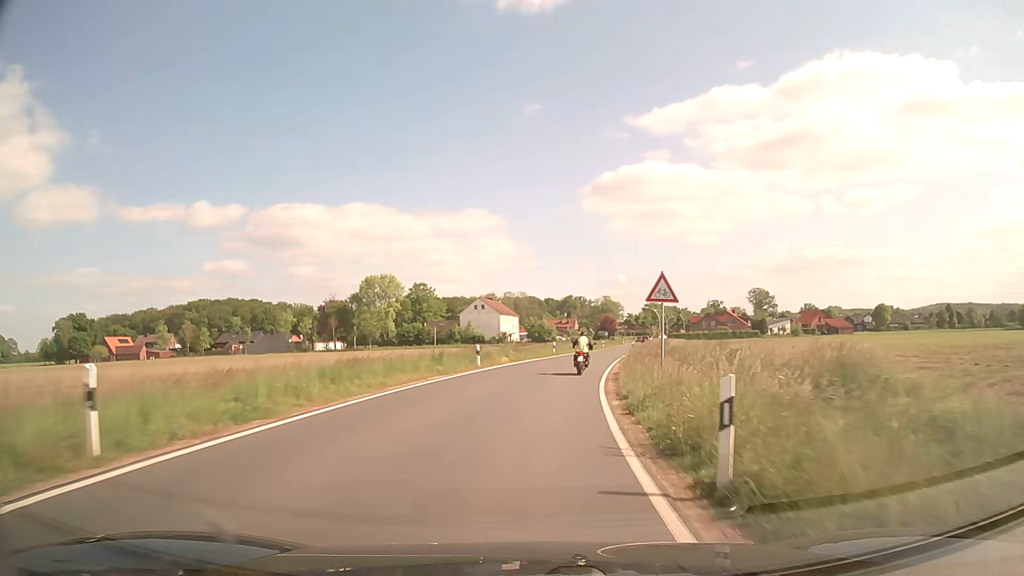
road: secondary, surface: asphalt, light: Day
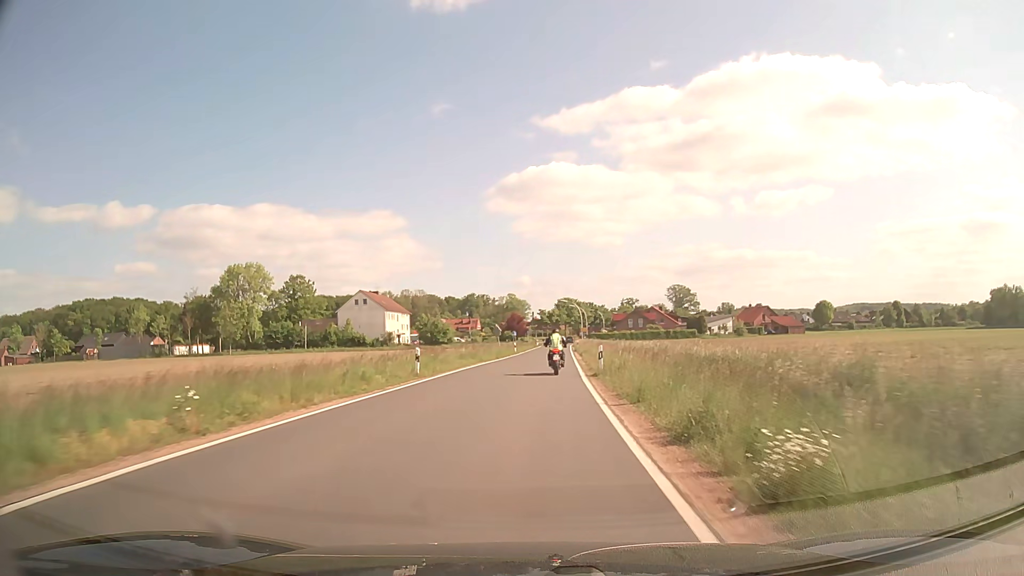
(+2.3, +31.0) m; +8°
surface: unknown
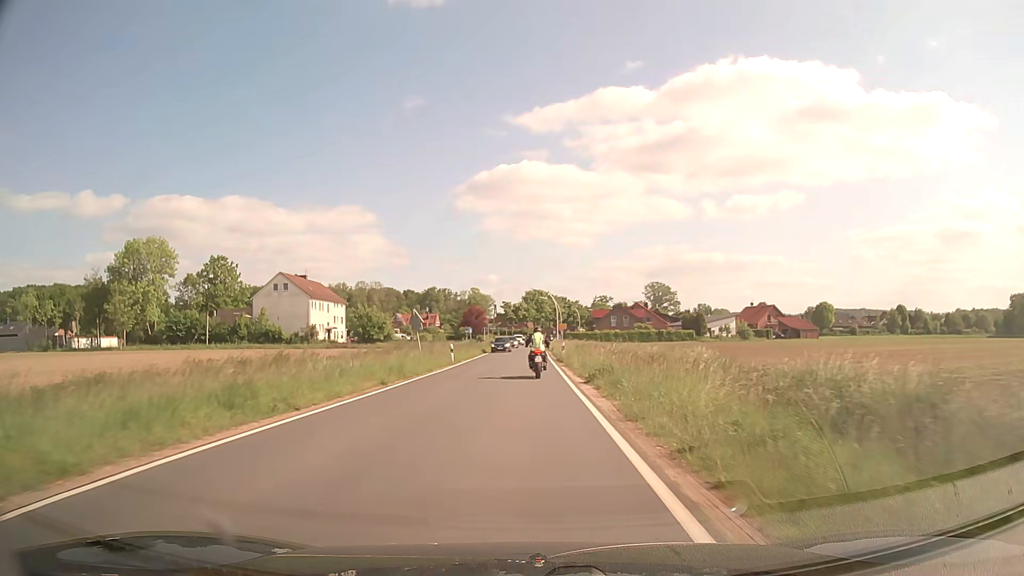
(+1.0, +29.9) m; +3°
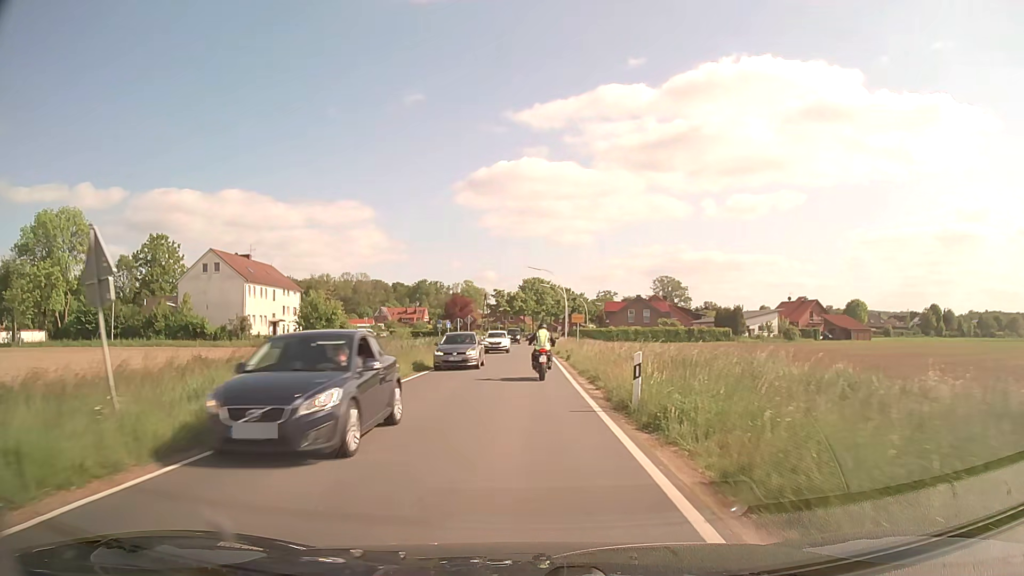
(0.0, +26.4) m; 0°
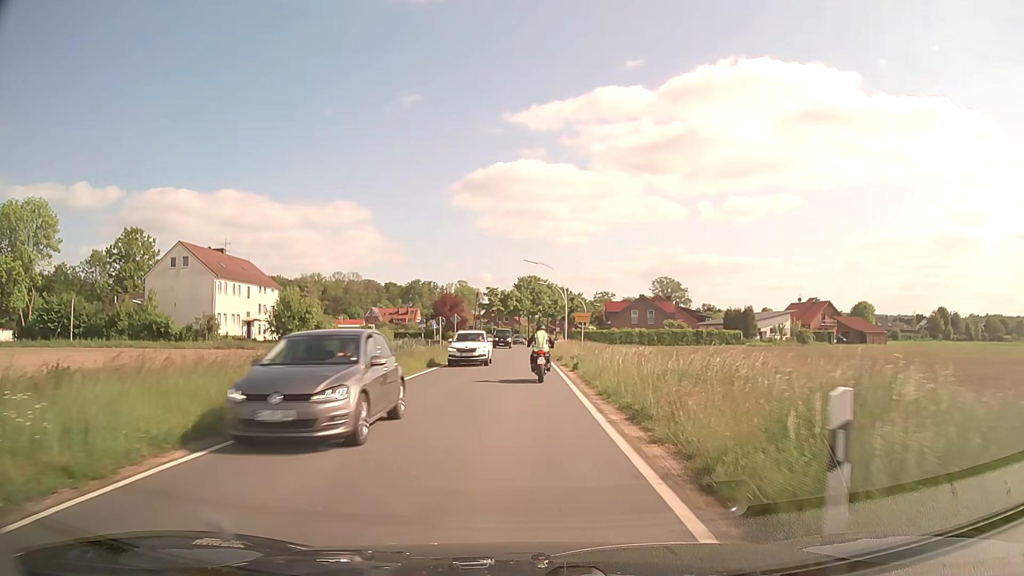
(0.0, +8.0) m; +1°
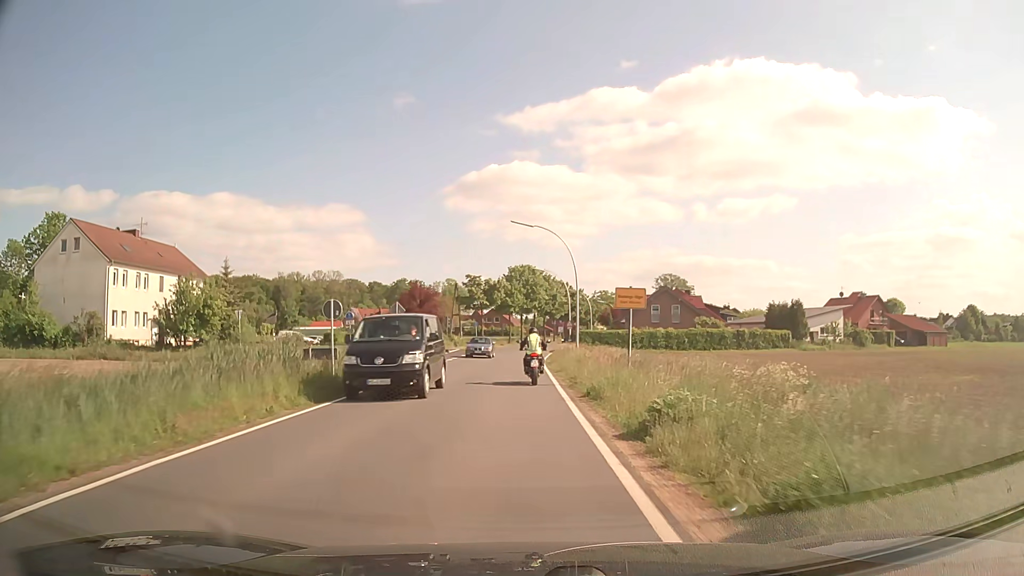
(+0.2, +22.1) m; 0°
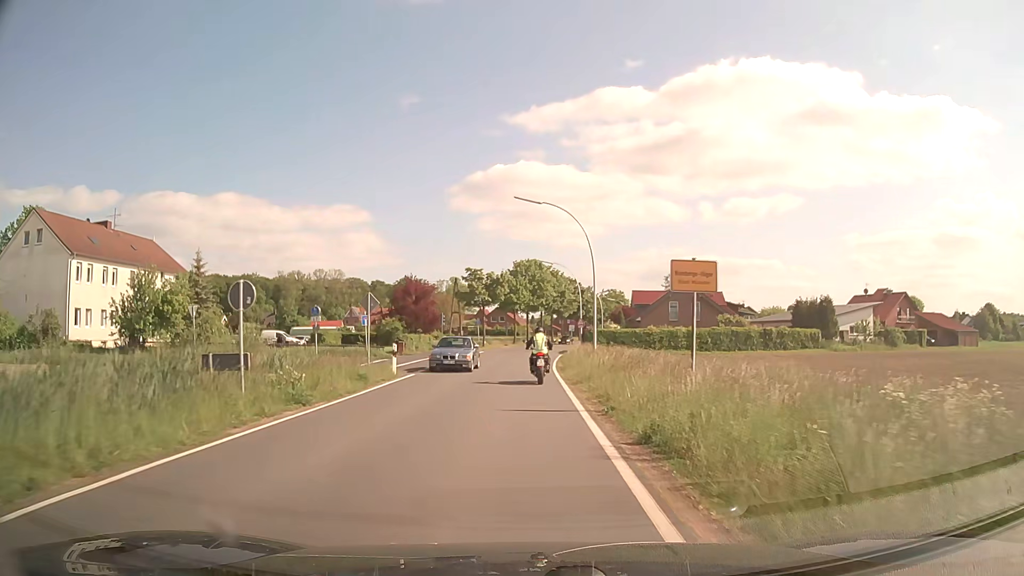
(0.0, +7.1) m; 0°
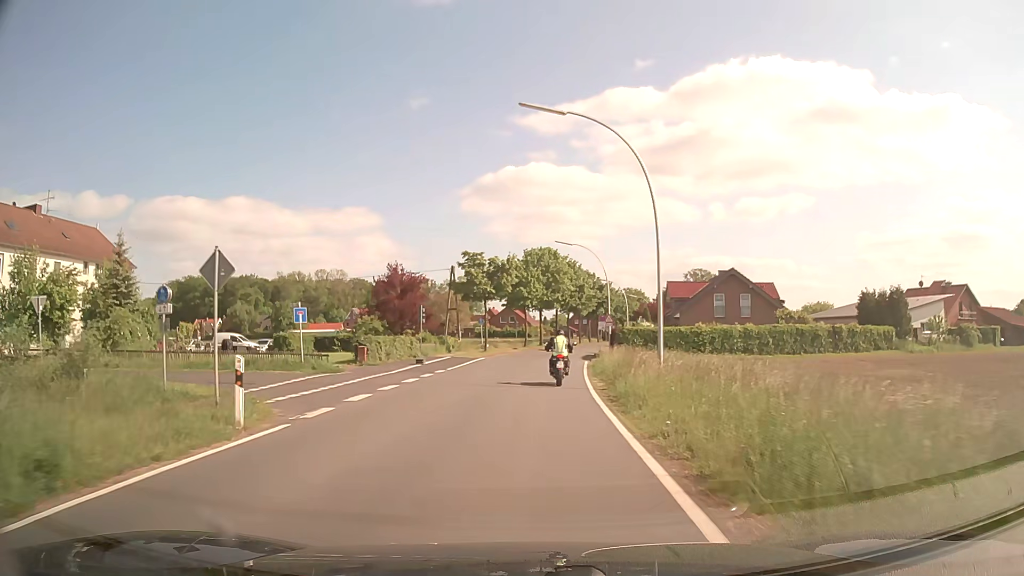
(-0.1, +14.2) m; -1°
(0, +10) (0, +20) (+1, +30) (+1, +40) (+2, +50) (+4, +60) (+5, +70) (+7, +80) (+9, +89) (+12, +99) m
